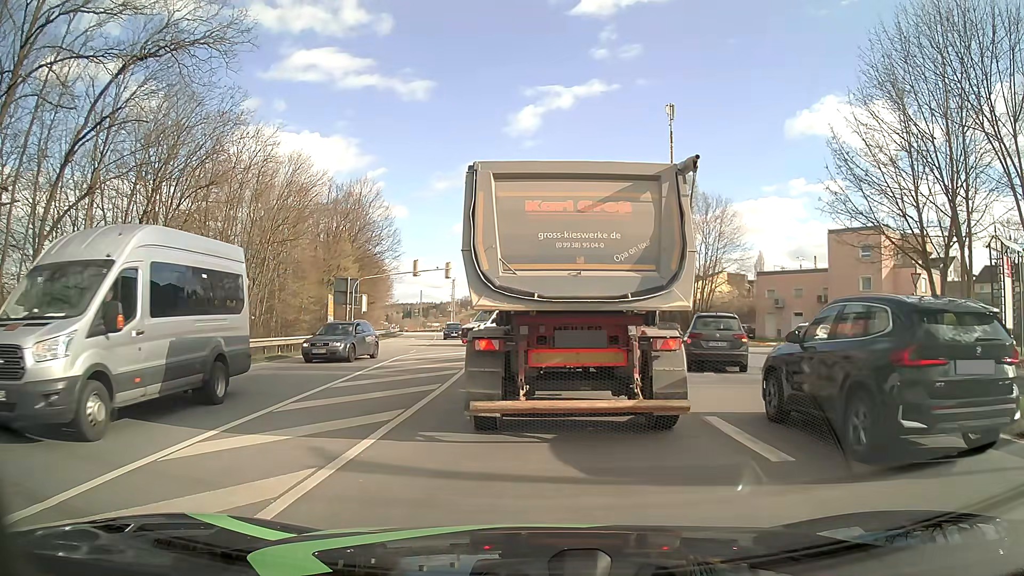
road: primary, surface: asphalt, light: Day
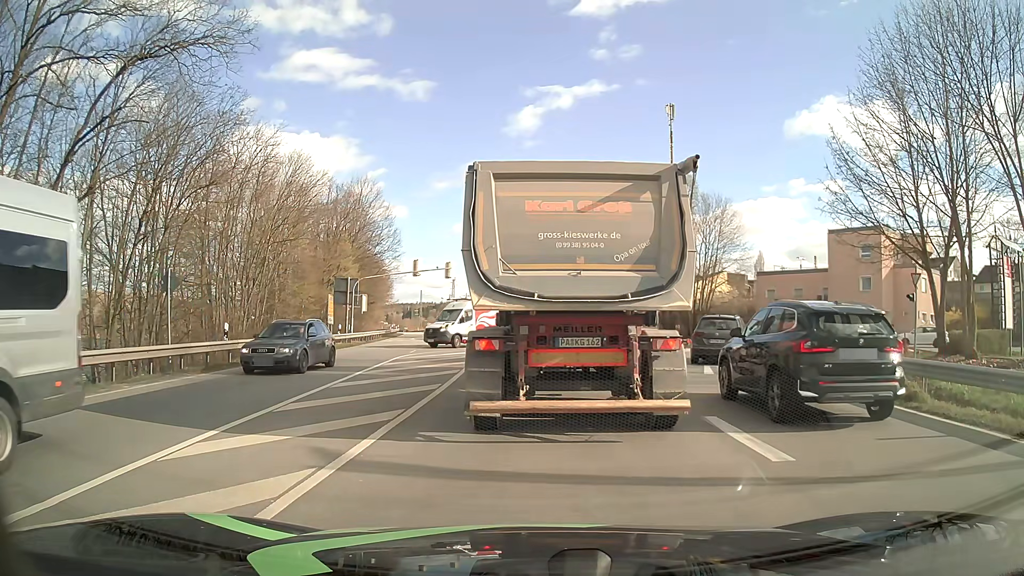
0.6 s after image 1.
(0.0, 0.0) m; 0°
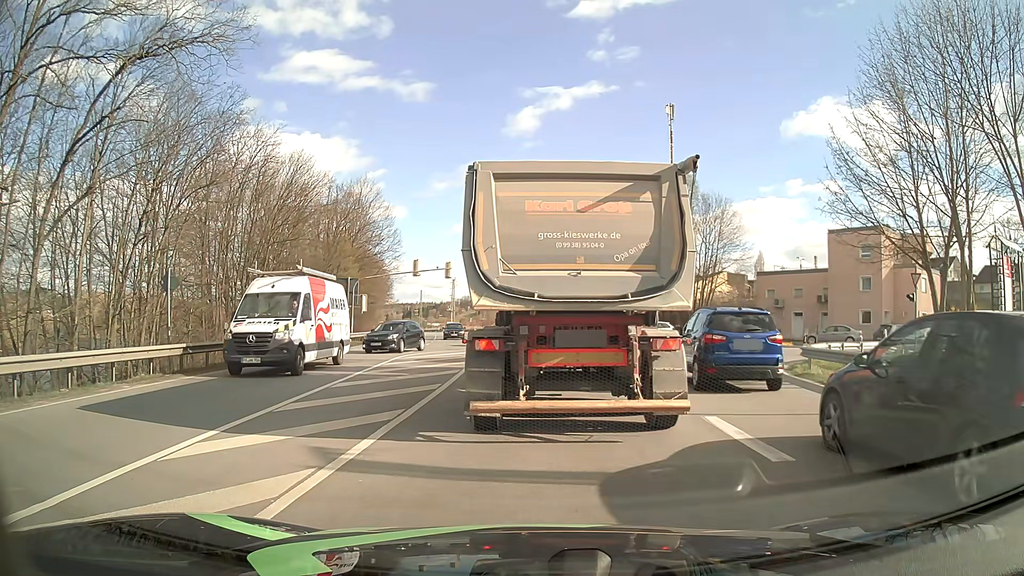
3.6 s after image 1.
(0.0, 0.0) m; 0°
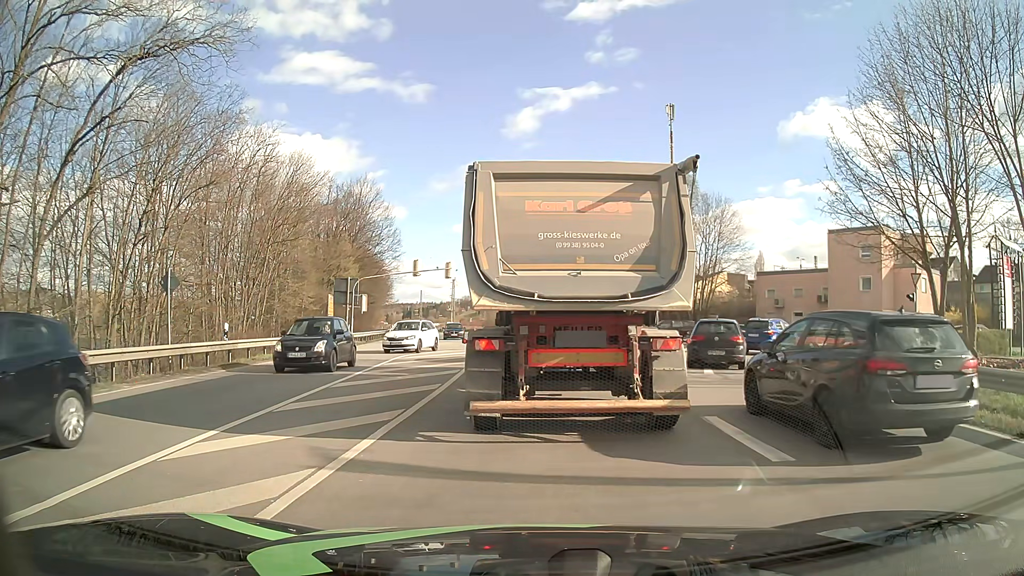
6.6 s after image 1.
(0.0, 0.0) m; 0°
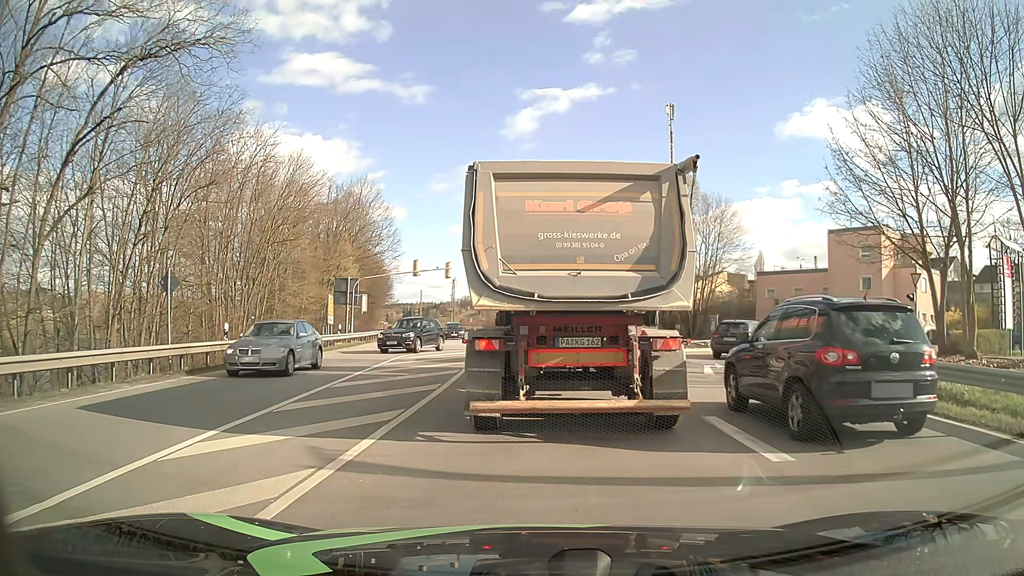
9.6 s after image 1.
(0.0, 0.0) m; 0°
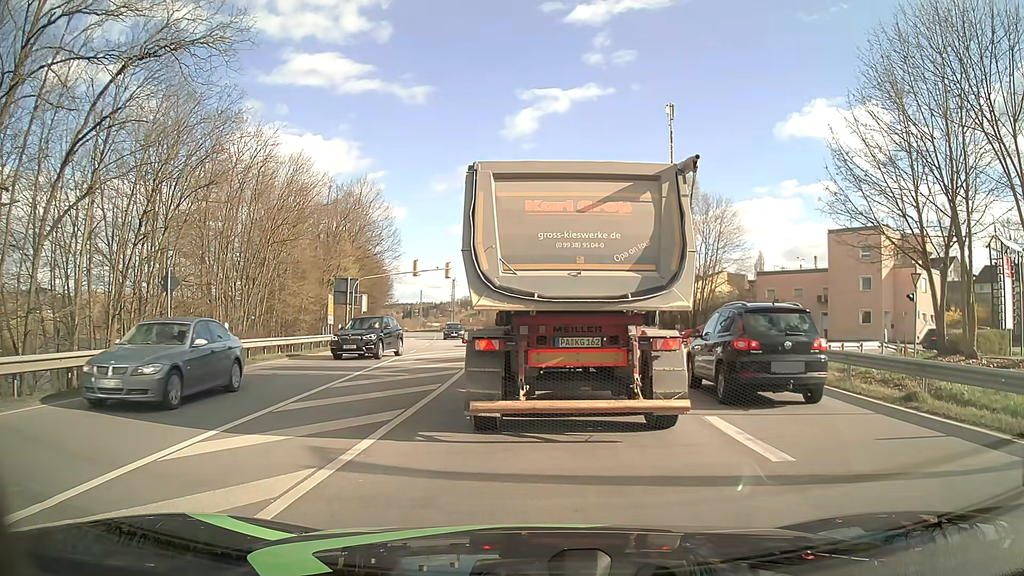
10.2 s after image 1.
(0.0, 0.0) m; 0°
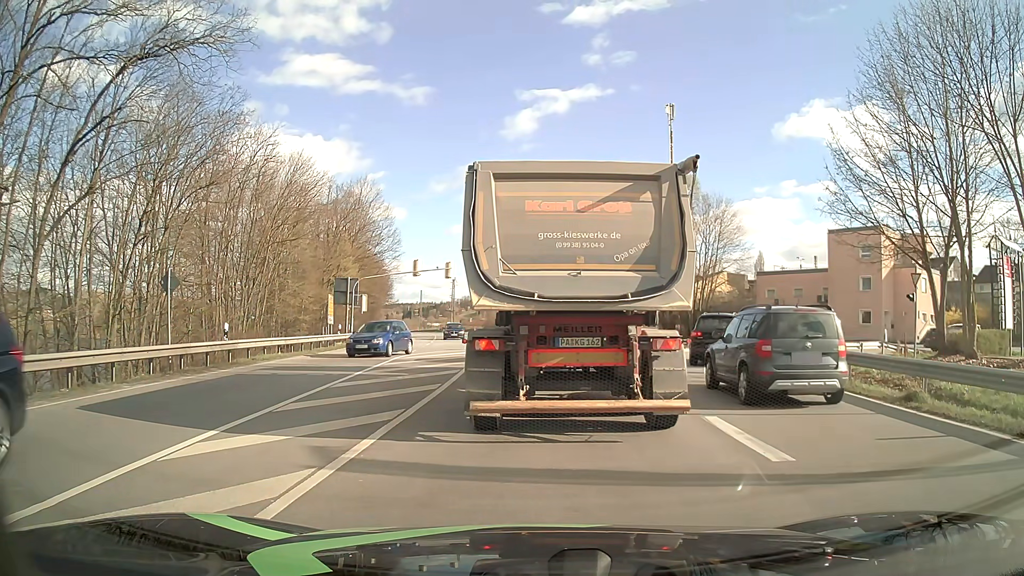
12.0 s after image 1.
(0.0, 0.0) m; 0°
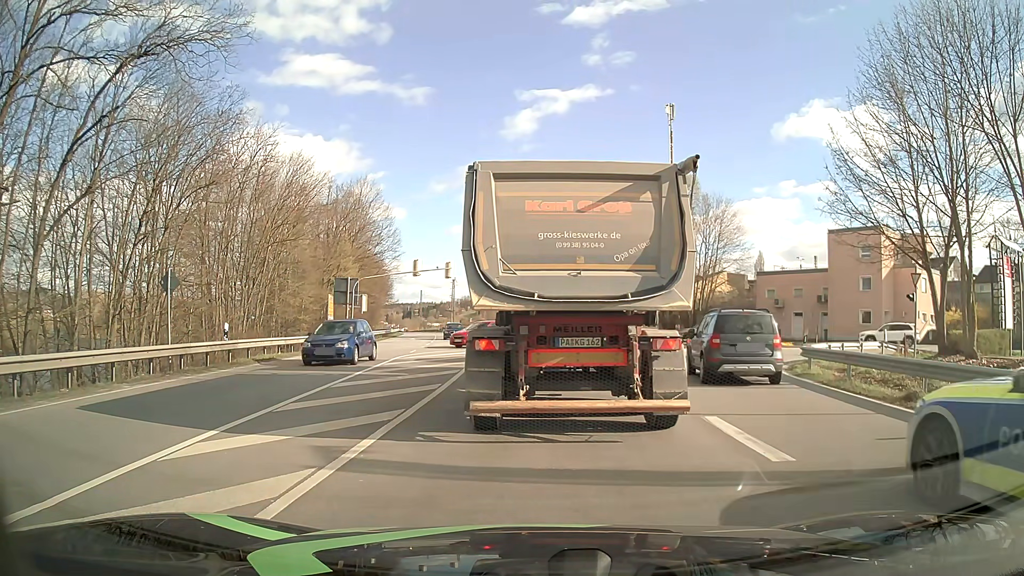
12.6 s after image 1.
(0.0, 0.0) m; 0°
(0, +10) (0, +20) (0, +30) (0, +40) (0, +50) (-1, +60) (-2, +70) (-3, +80) (-4, +90) (-5, +100) m
